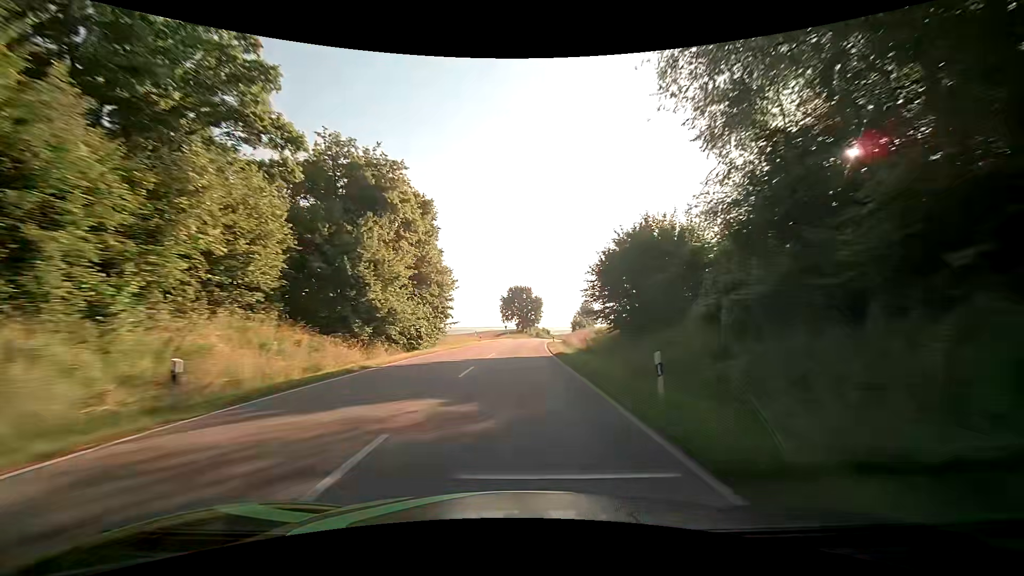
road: secondary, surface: asphalt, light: Day
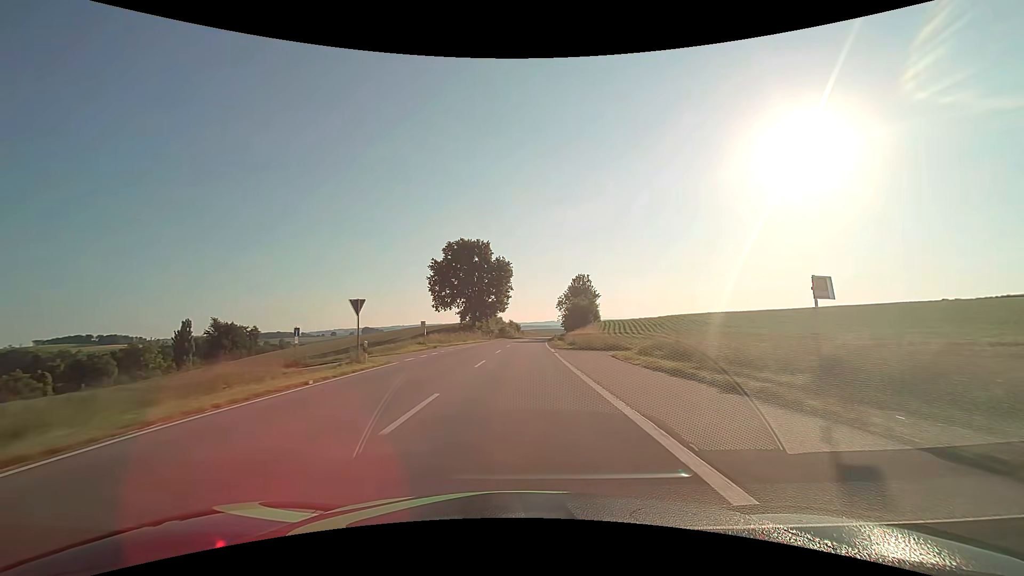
(+3.2, +79.6) m; +4°
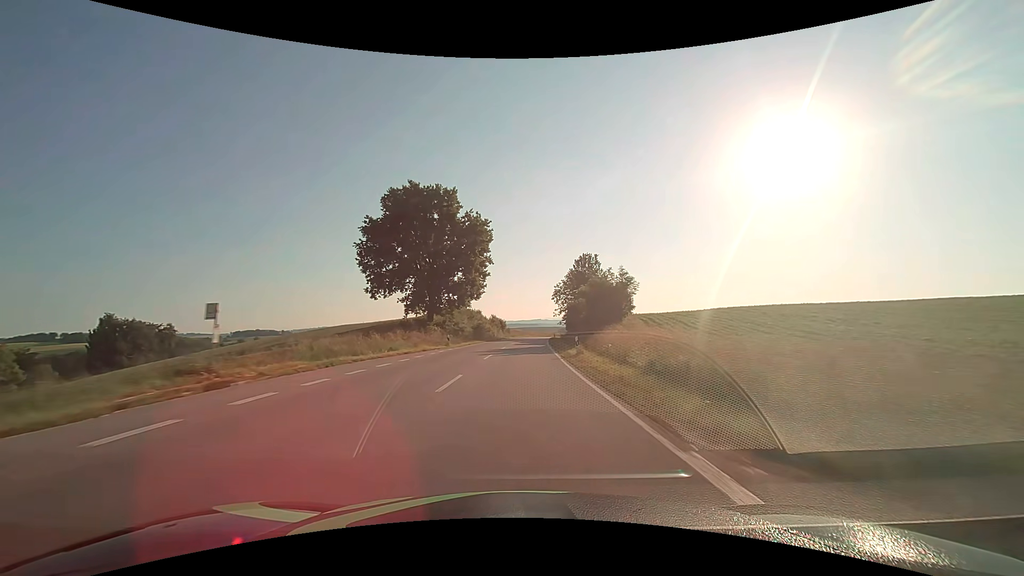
(+0.4, +31.9) m; +2°
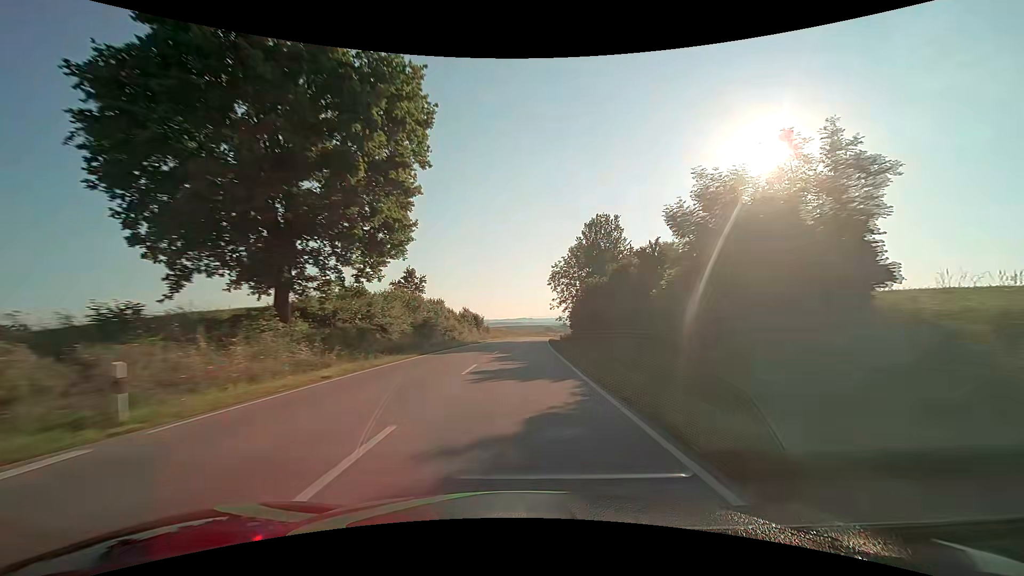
(+0.5, +31.8) m; +2°
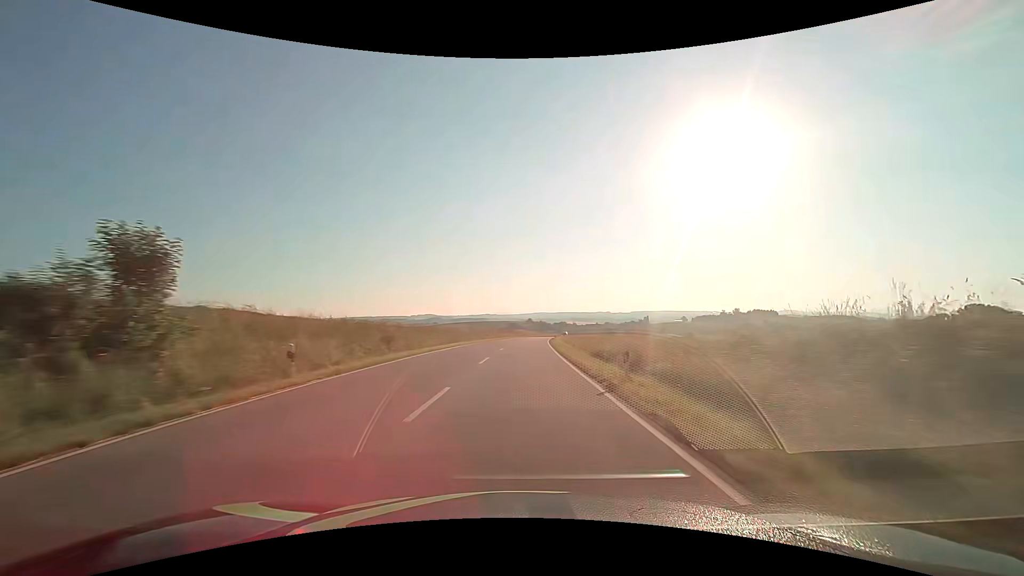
(+2.9, +79.4) m; +4°
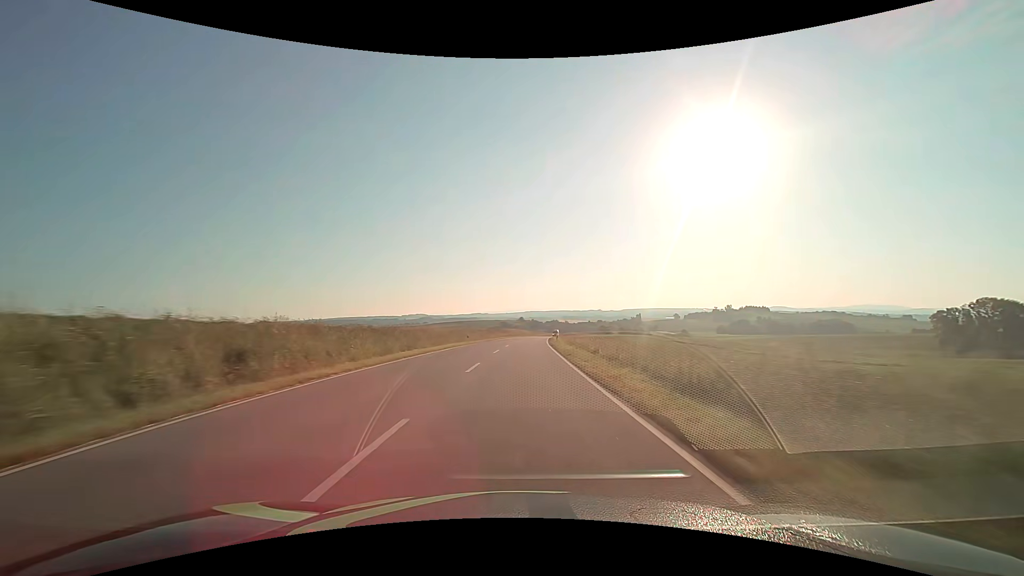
(+0.2, +15.9) m; +1°
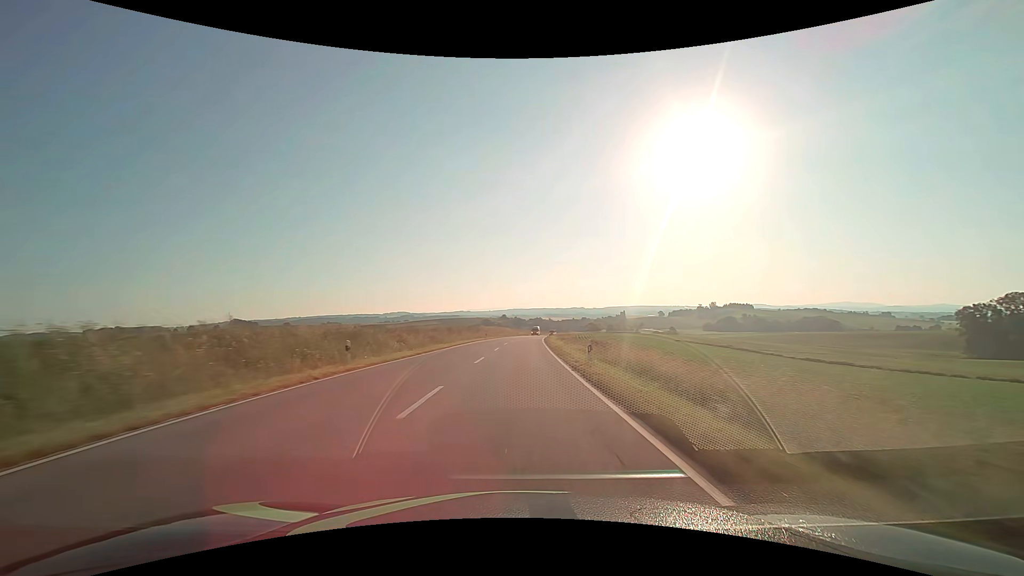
(+0.5, +31.7) m; +2°
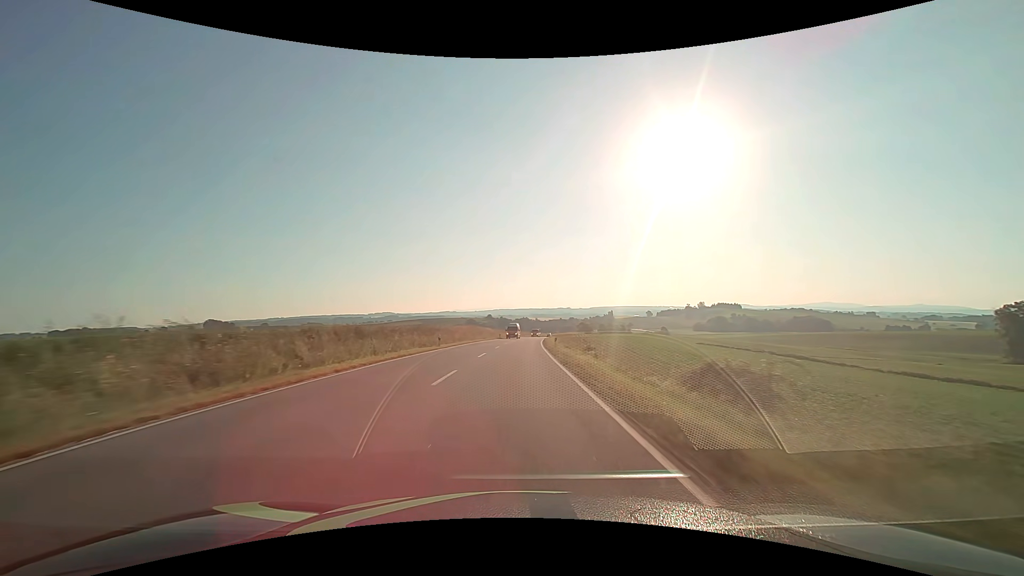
(+0.5, +31.8) m; +2°
(0, +10) (0, +20) (0, +30) (+1, +40) (+1, +50) (+1, +60) (+2, +70) (+3, +80) (+3, +90) (+4, +100) m
